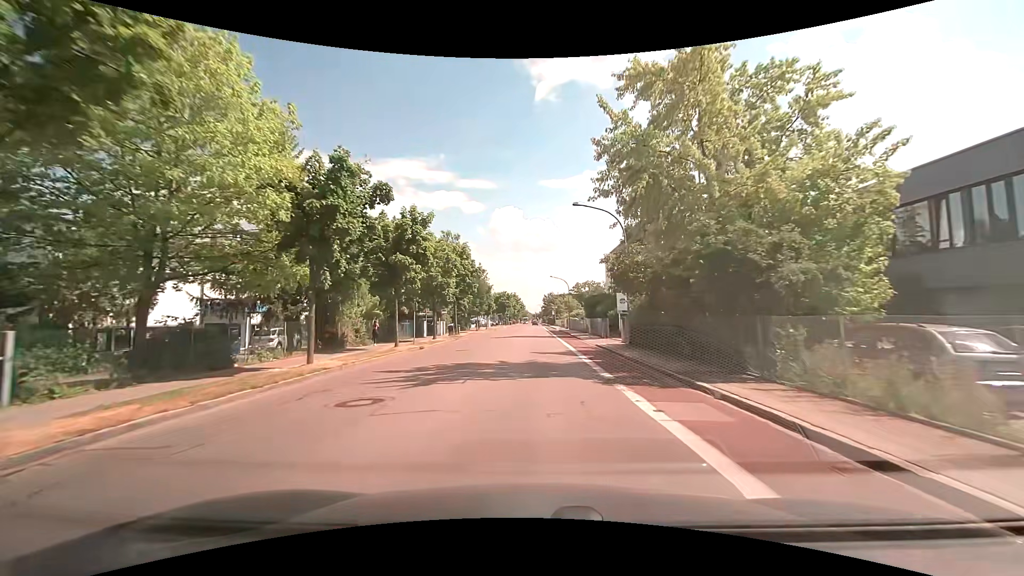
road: tertiary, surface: asphalt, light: Day
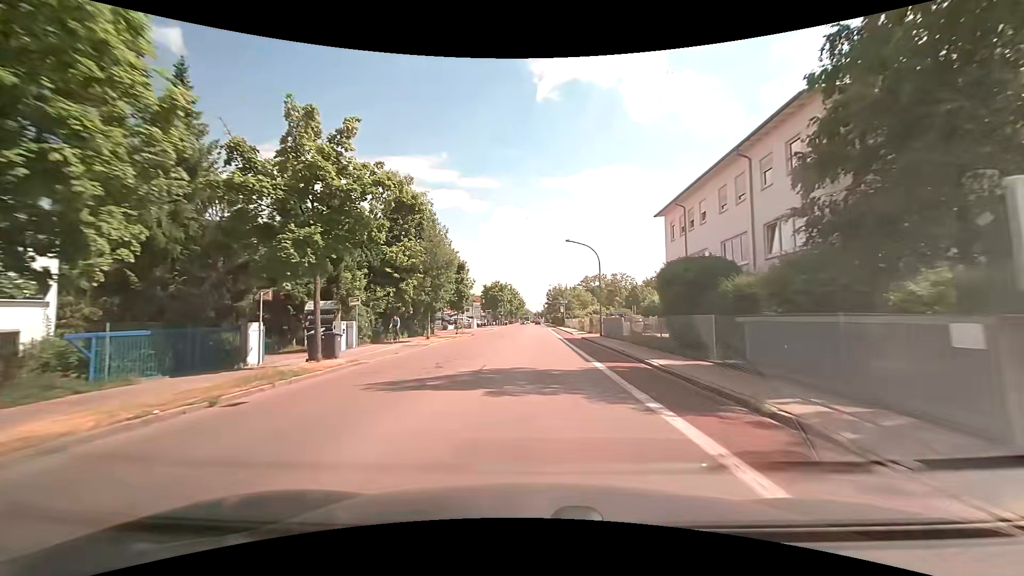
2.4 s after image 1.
(0.0, +30.5) m; 0°
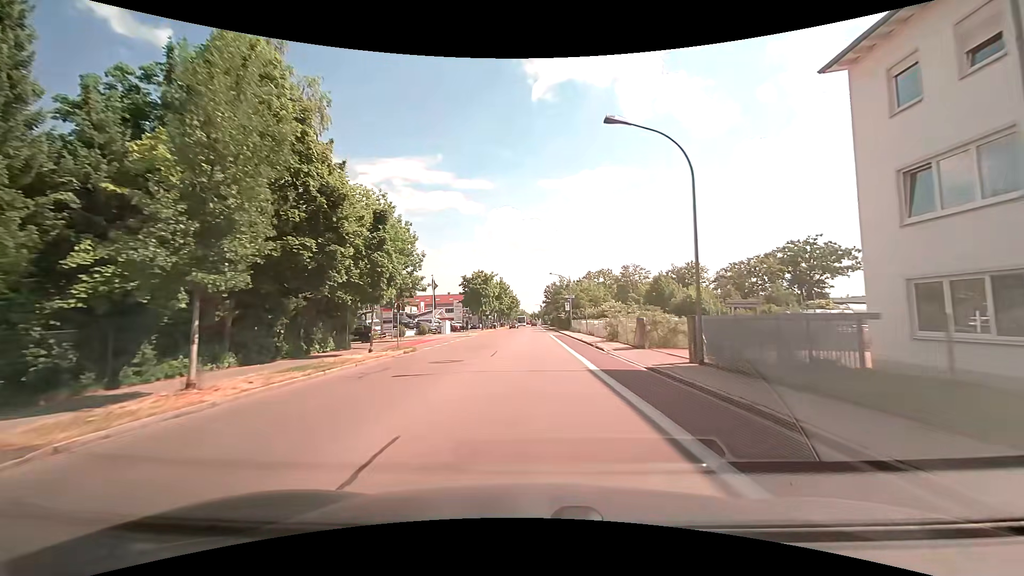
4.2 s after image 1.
(0.0, +23.2) m; 0°
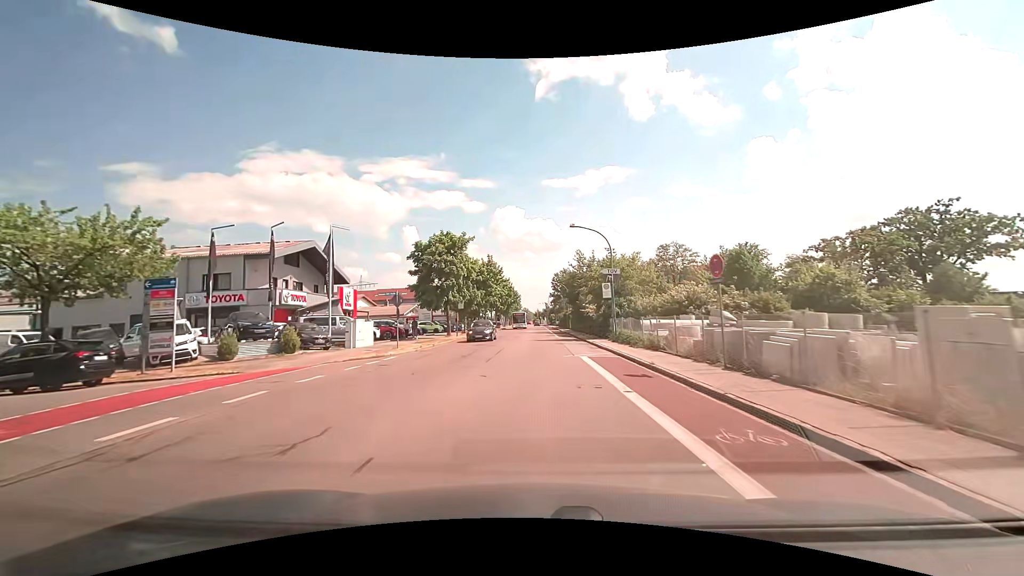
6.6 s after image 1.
(-0.3, +30.9) m; -1°
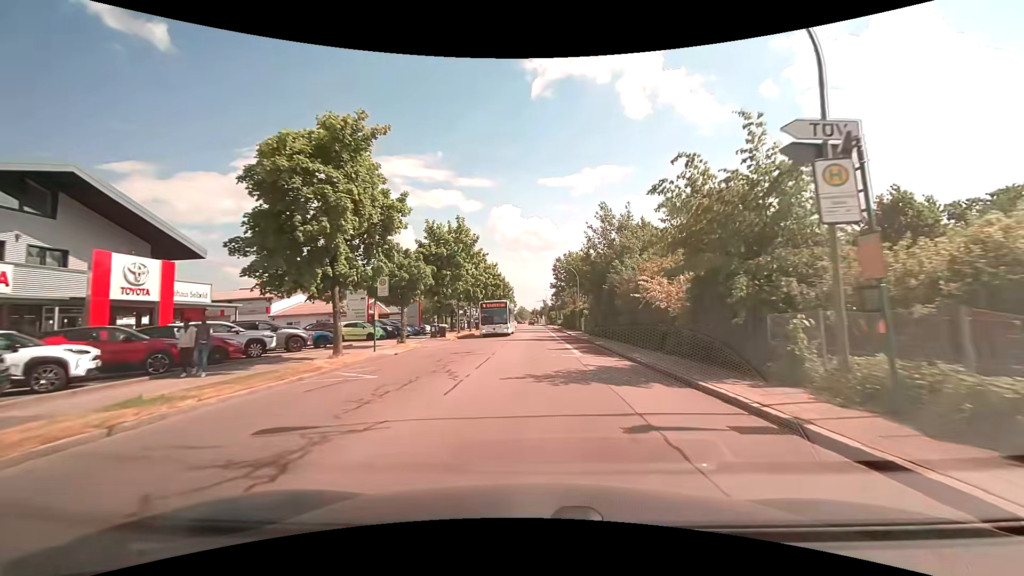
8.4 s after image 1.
(+0.1, +23.0) m; 0°
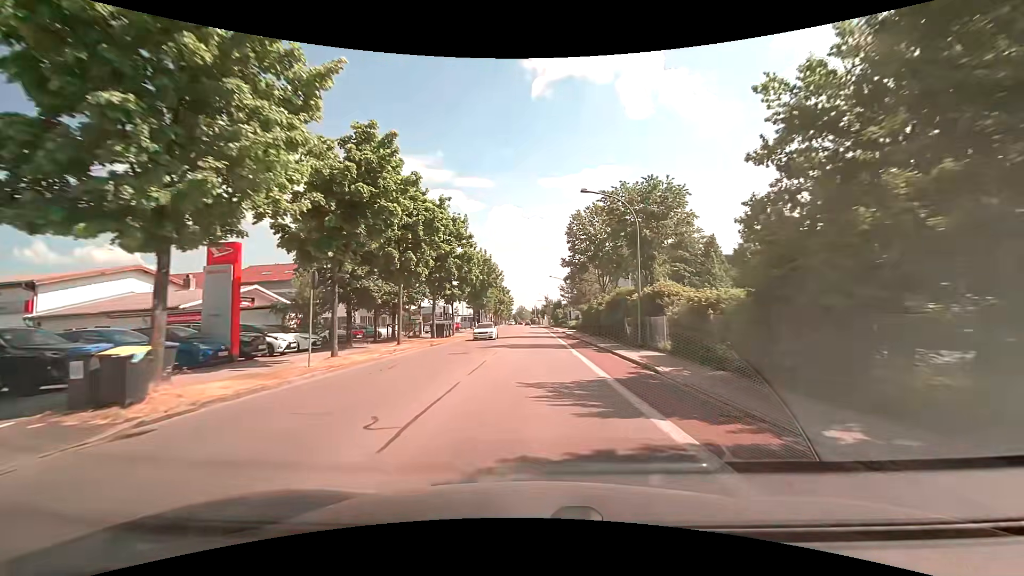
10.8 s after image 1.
(0.0, +30.7) m; 0°
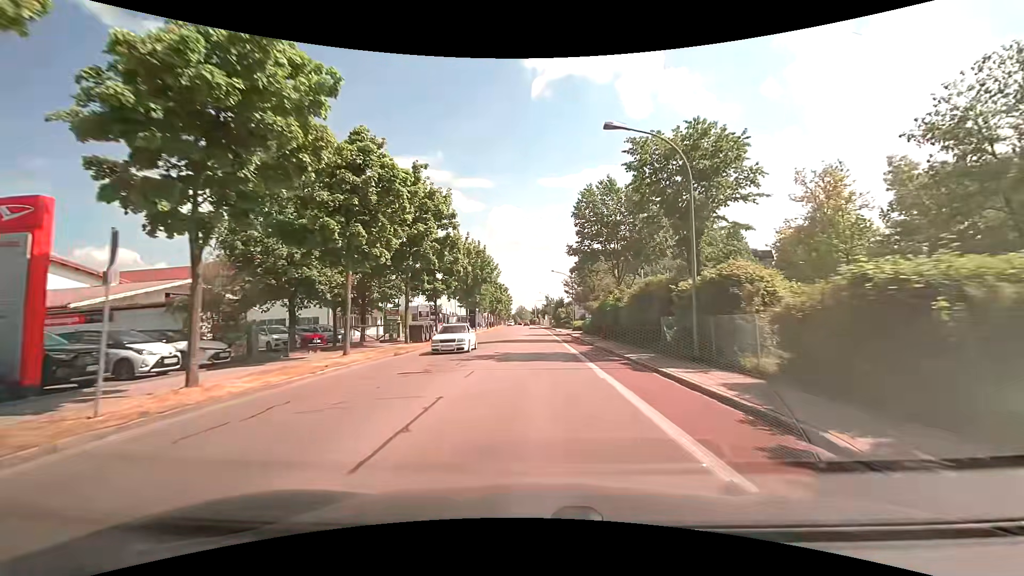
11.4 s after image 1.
(0.0, +7.8) m; 0°
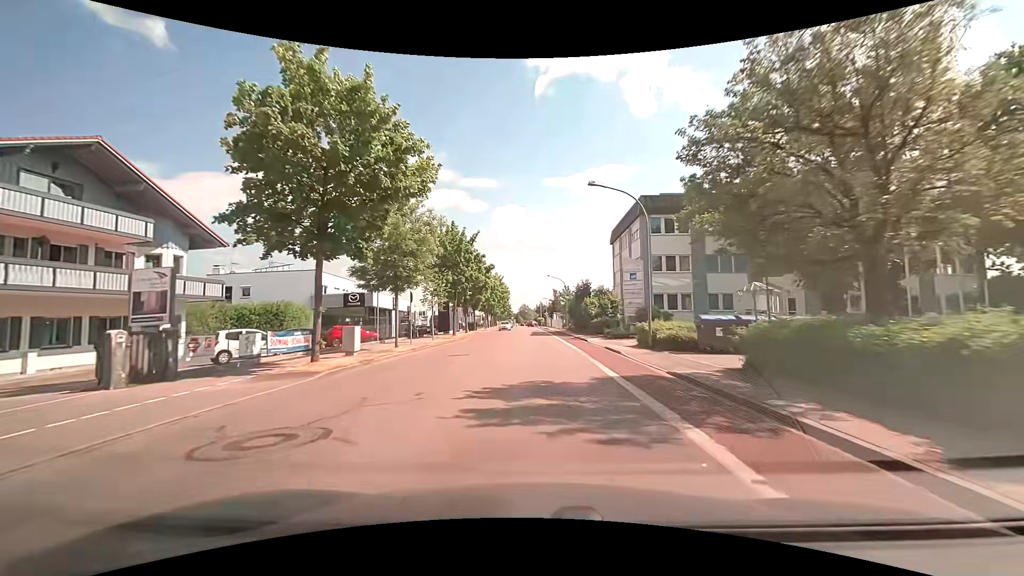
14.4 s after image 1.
(-0.1, +38.5) m; 0°
(0, +10) (0, +20) (0, +30) (0, +40) (0, +50) (-1, +60) (-1, +70) (-1, +80) (-2, +90) (-2, +100) m
